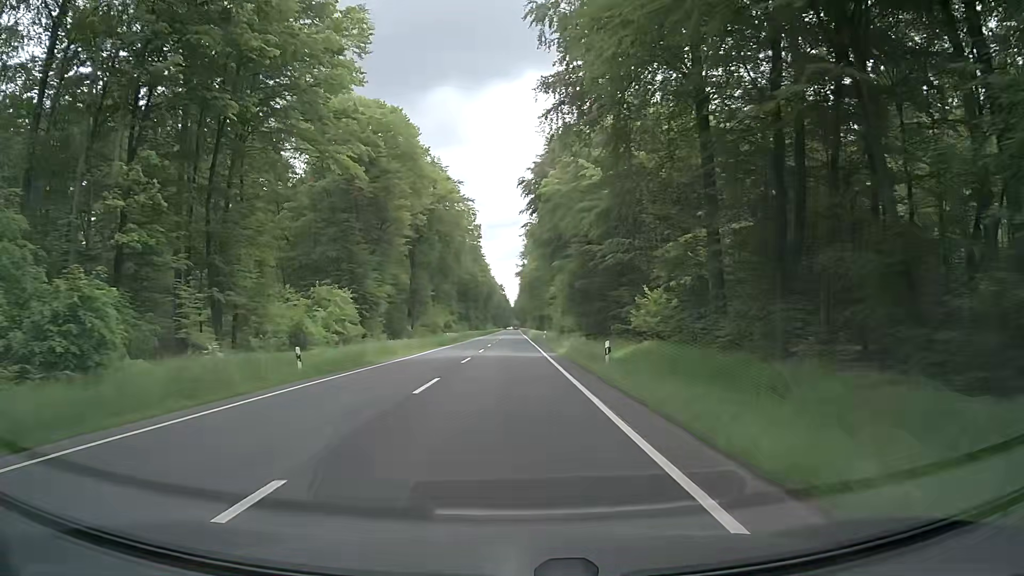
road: primary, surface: asphalt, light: Day
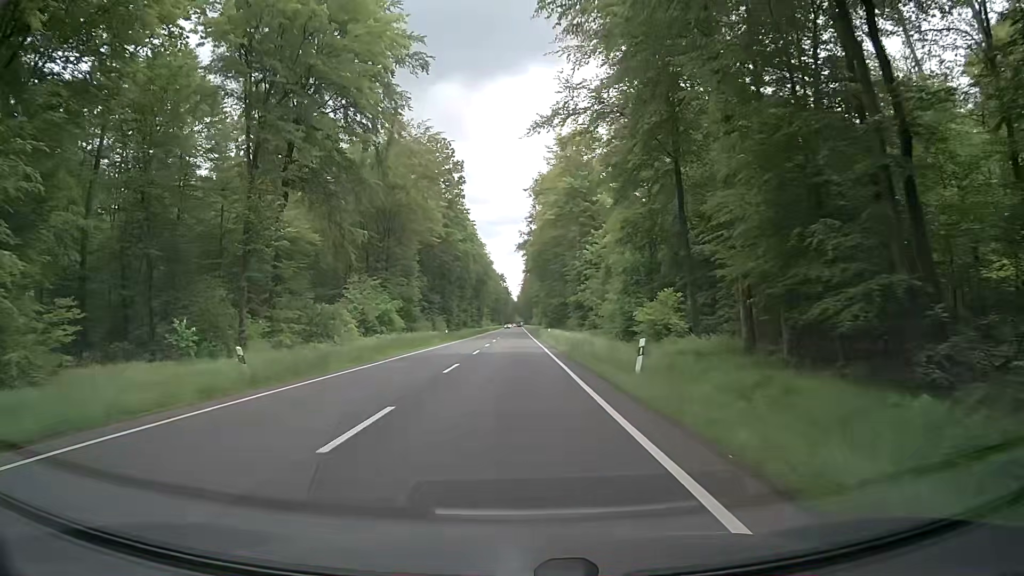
(+0.4, +55.5) m; 0°
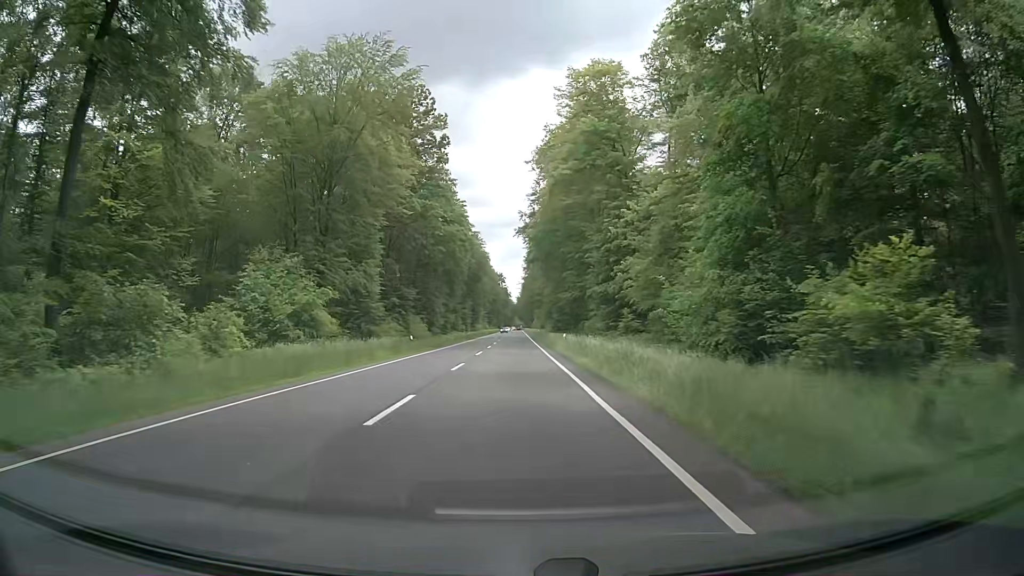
(0.0, +22.2) m; -1°
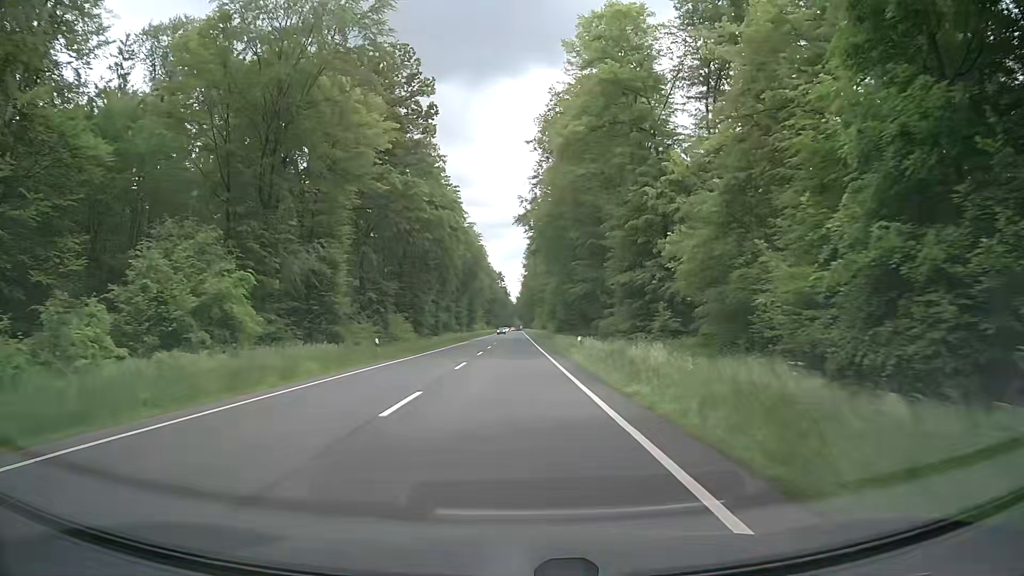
(0.0, +11.1) m; +1°
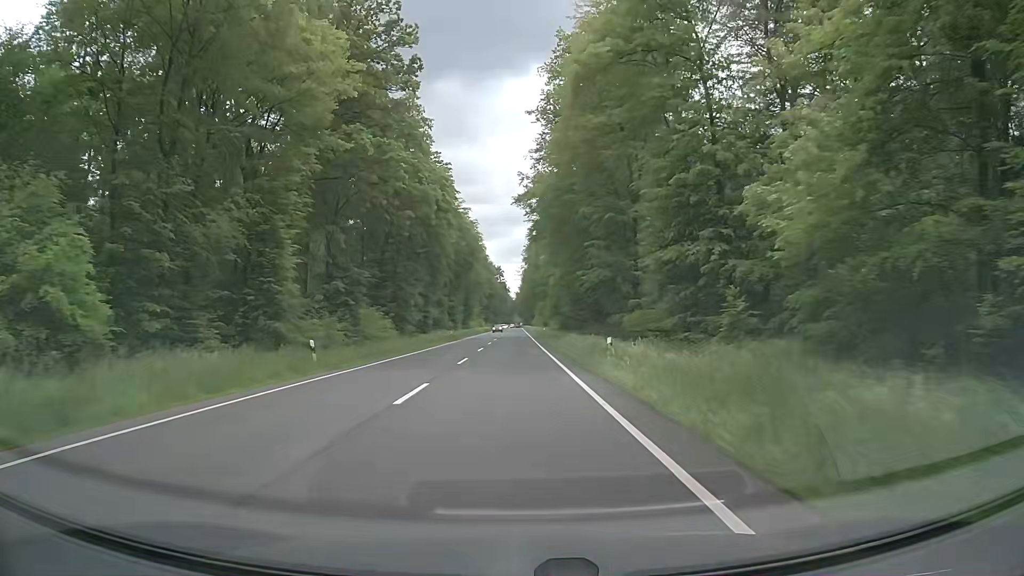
(-0.1, +11.1) m; 0°
